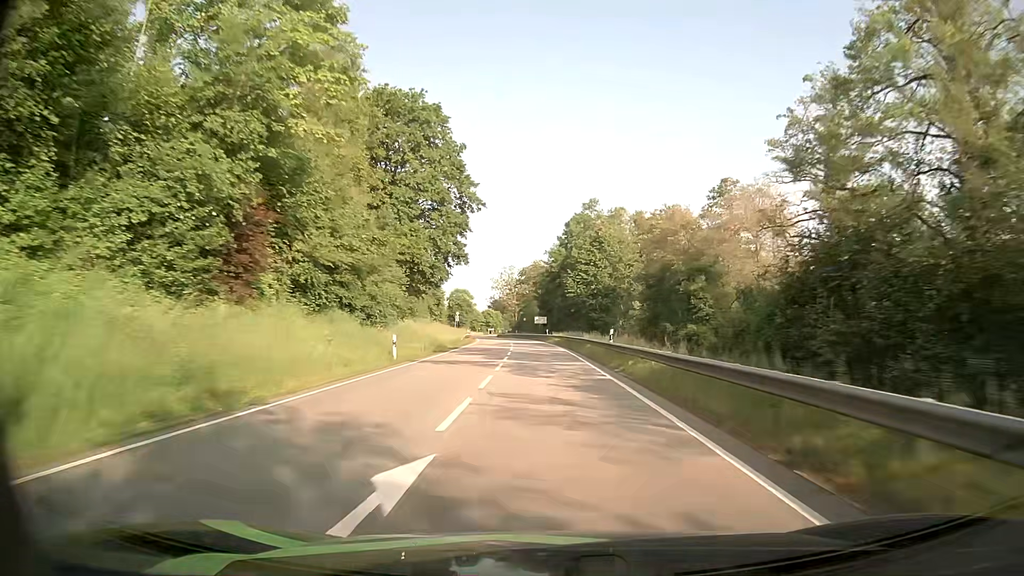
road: primary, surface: asphalt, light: Day
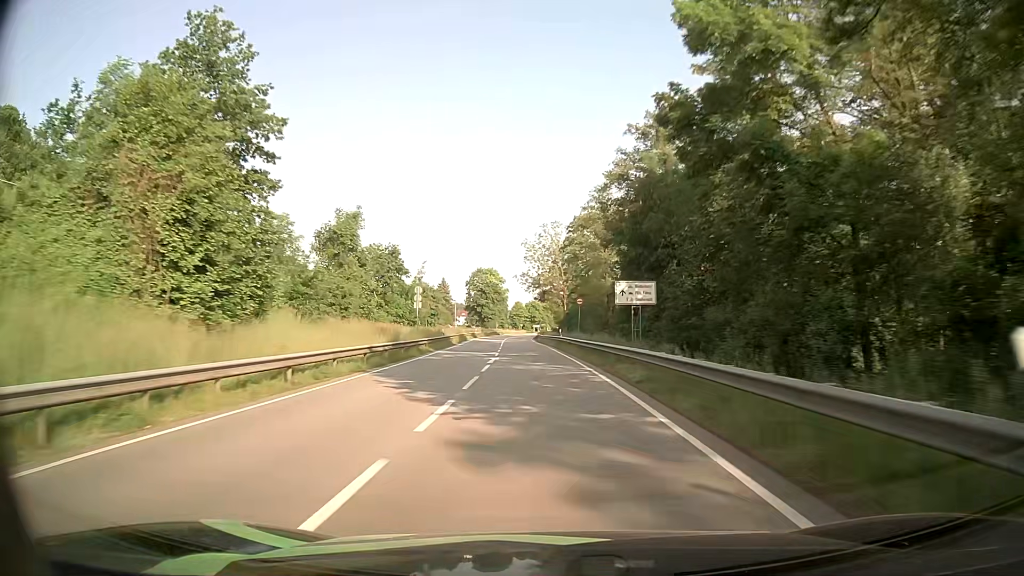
(-2.4, +72.4) m; -4°
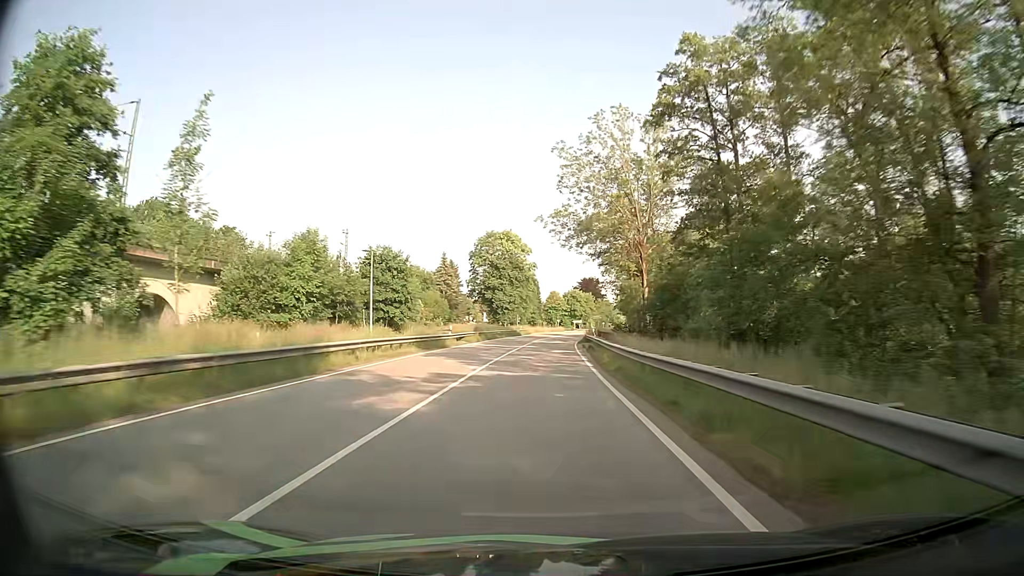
(-2.1, +58.1) m; -3°
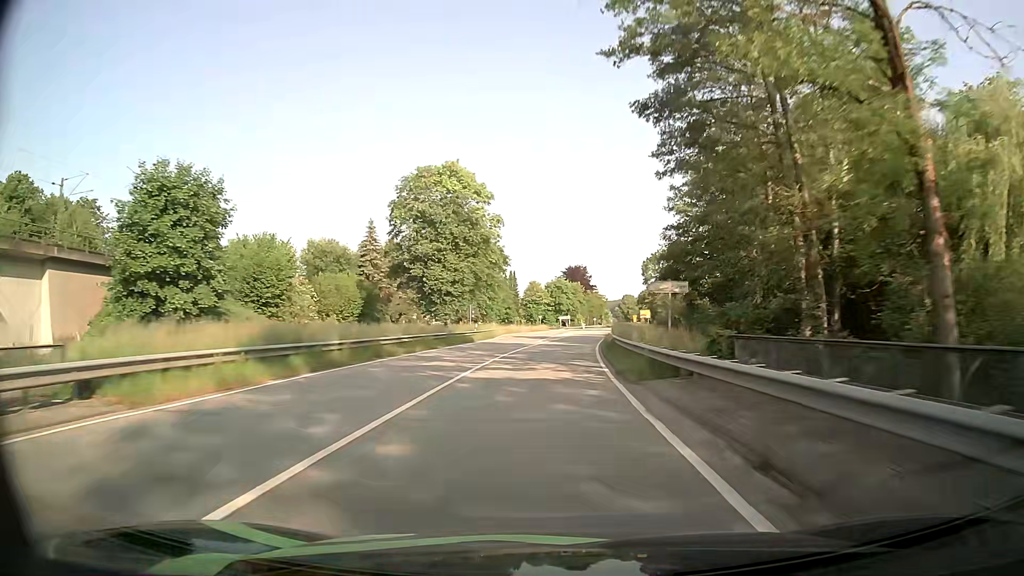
(+0.2, +42.7) m; +1°
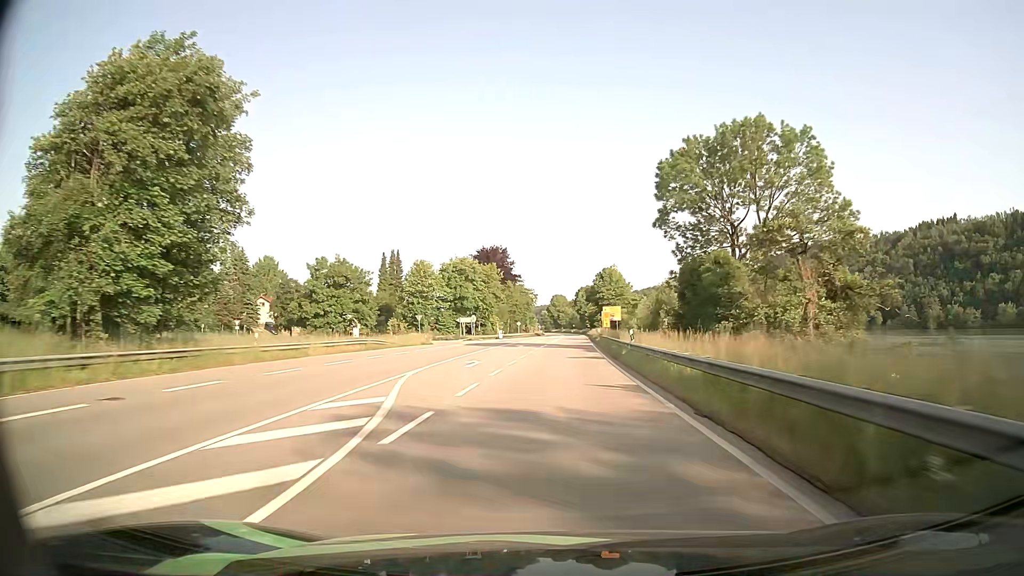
(+4.2, +70.3) m; +7°
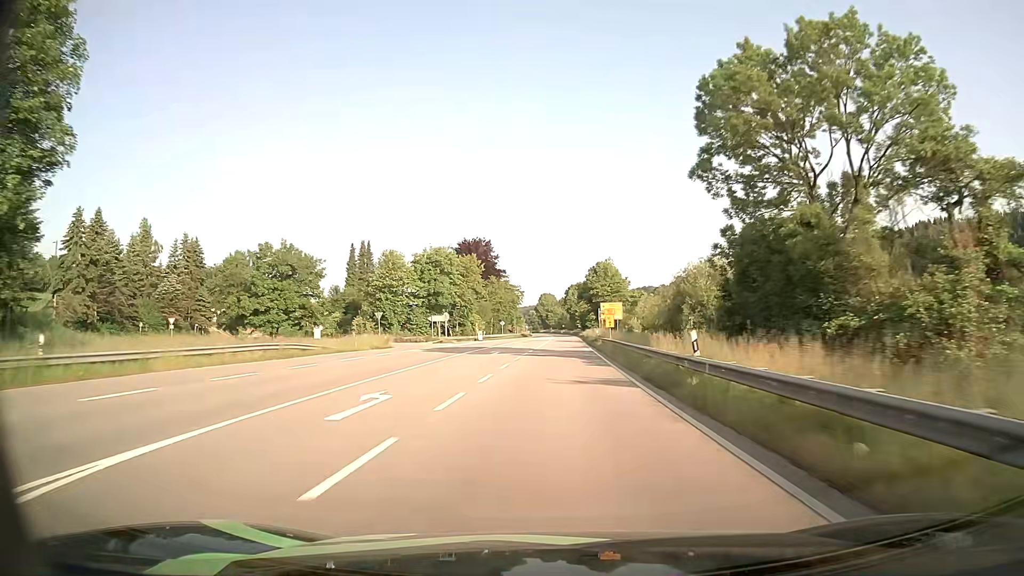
(+0.1, +14.4) m; +1°
